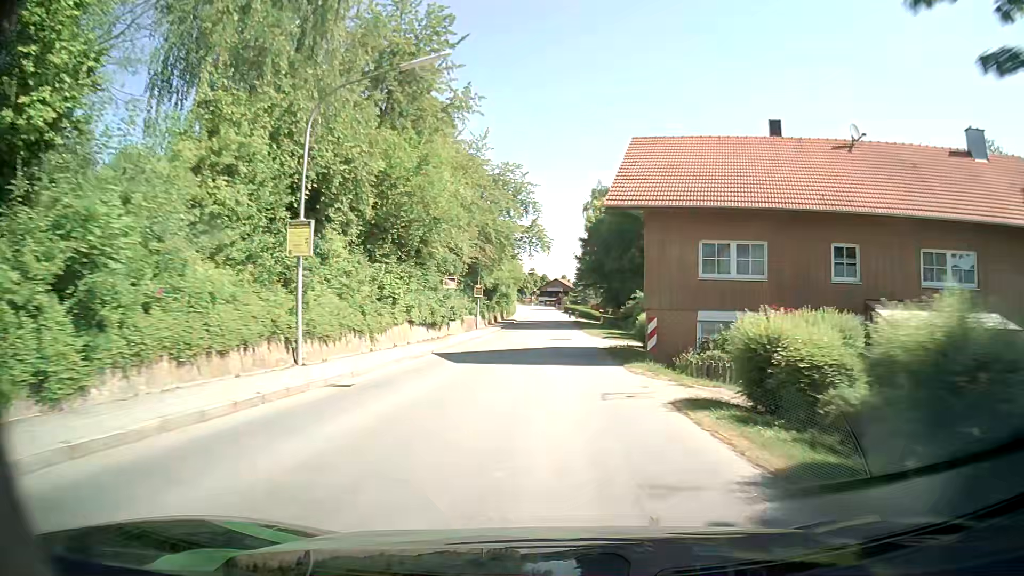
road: secondary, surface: asphalt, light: Day
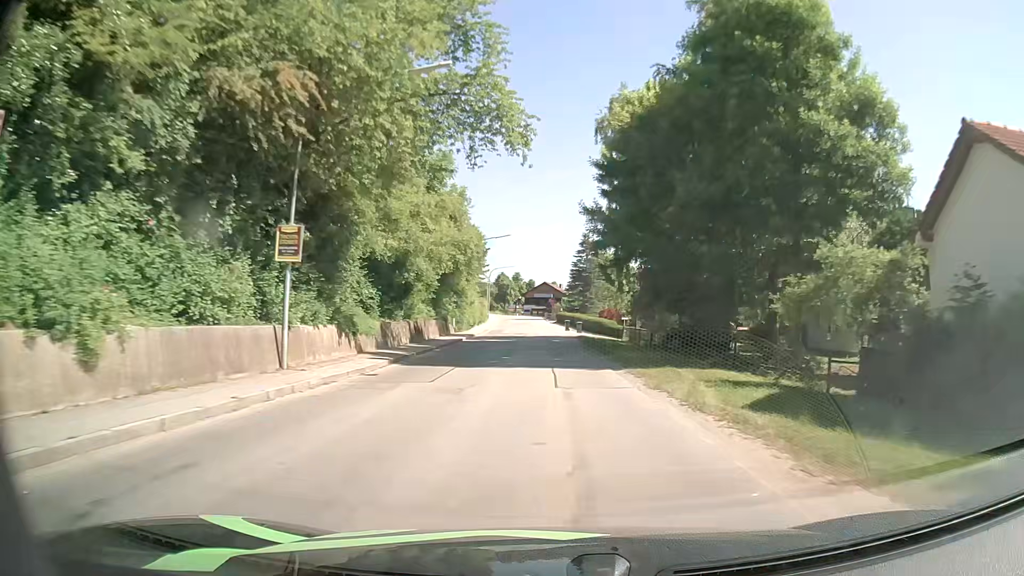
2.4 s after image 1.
(+0.6, +37.9) m; +1°
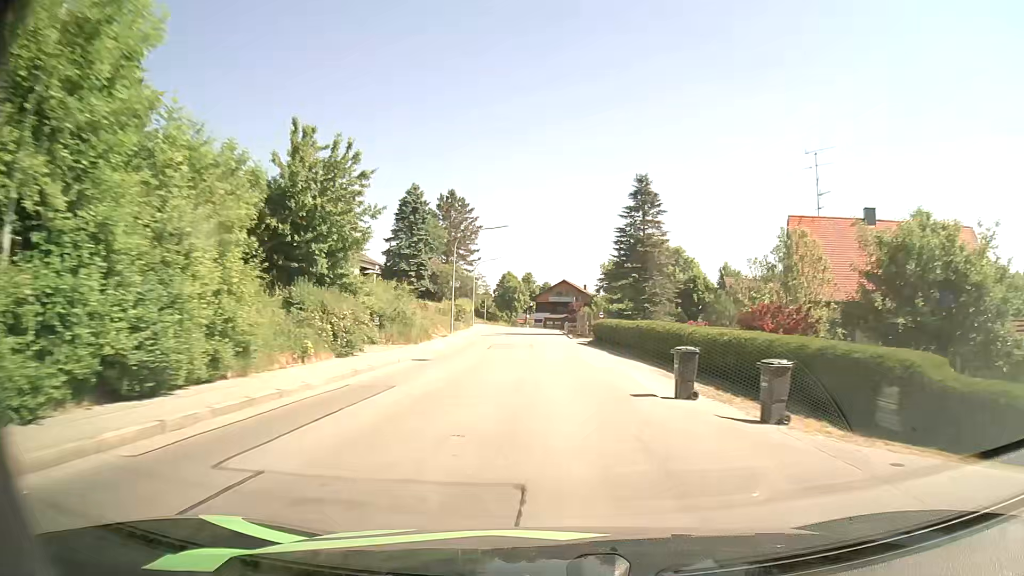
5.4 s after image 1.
(-0.1, +48.2) m; -1°
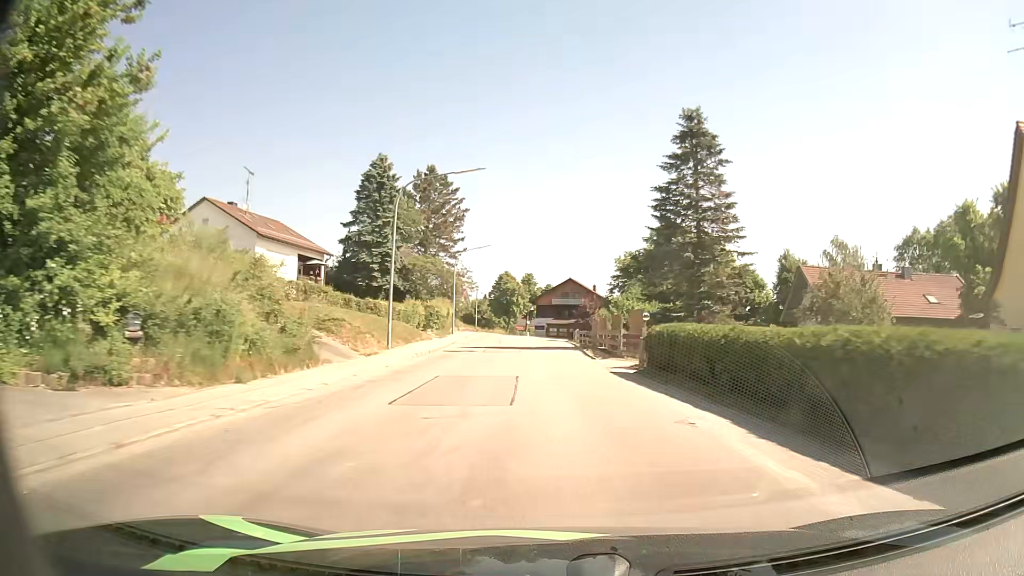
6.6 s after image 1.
(0.0, +19.3) m; 0°
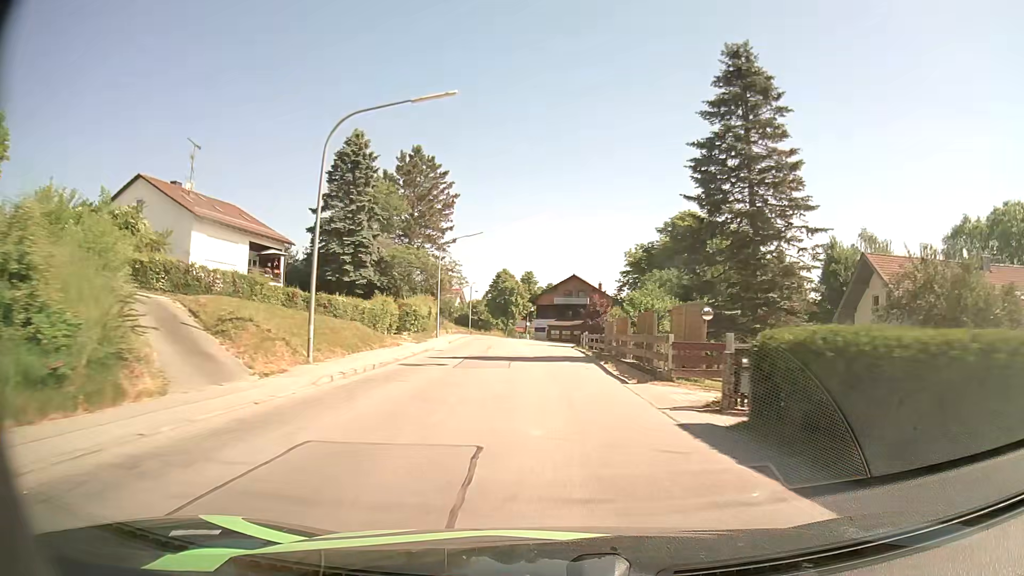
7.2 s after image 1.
(0.0, +9.6) m; 0°
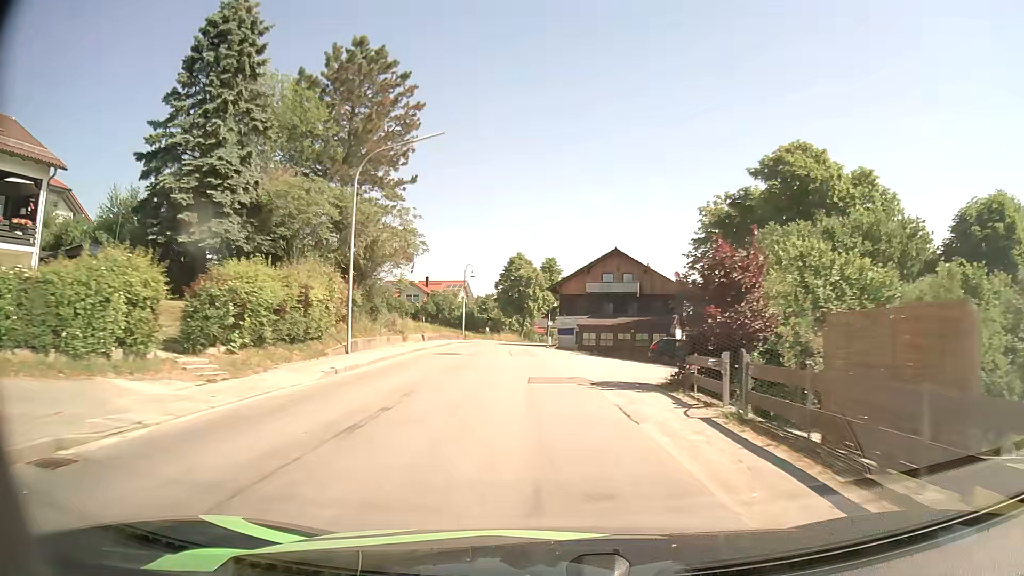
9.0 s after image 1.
(-0.4, +28.6) m; -2°
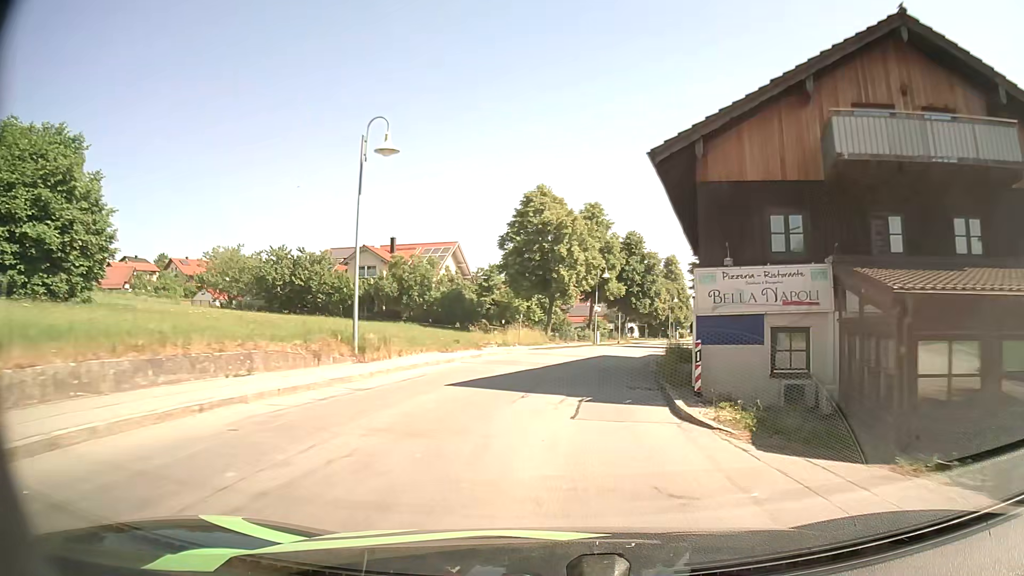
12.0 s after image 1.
(-1.8, +43.9) m; -2°
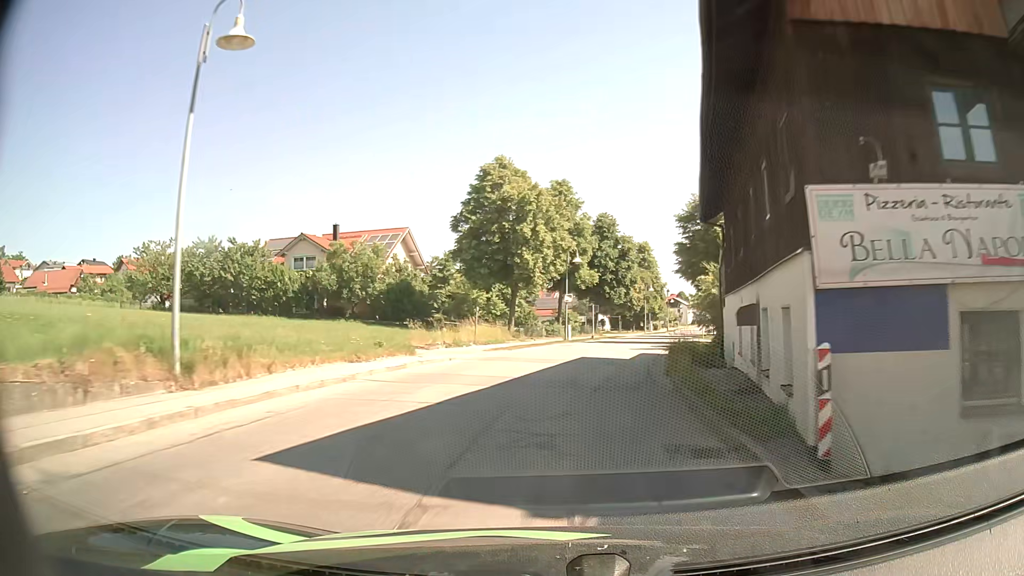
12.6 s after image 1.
(+0.3, +8.2) m; +3°
(0, +10) (+1, +20) (+3, +30) (+5, +40) (+8, +49) (+10, +59) (+13, +69) (+15, +78) (+18, +88) (+21, +98) m
